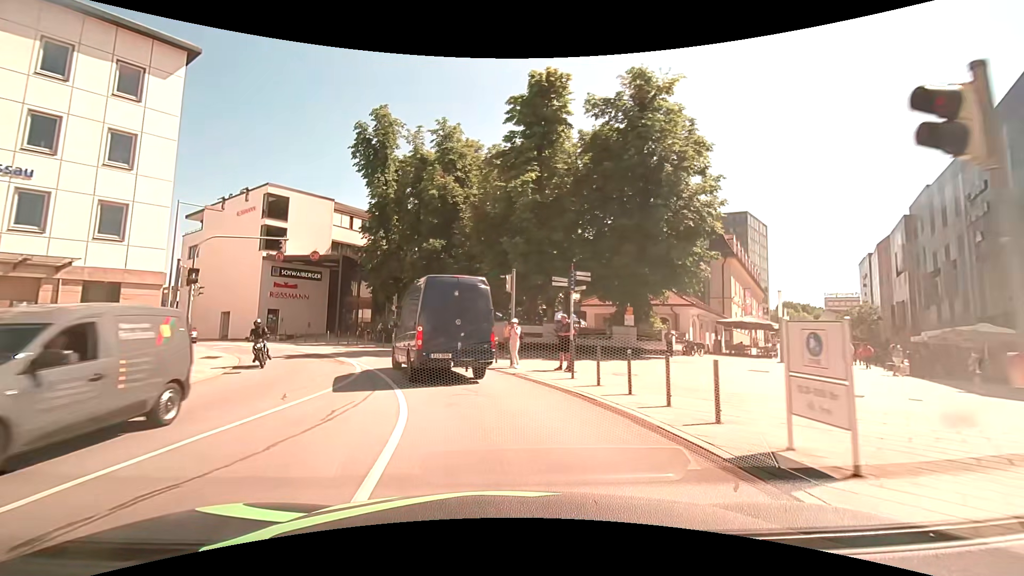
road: primary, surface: asphalt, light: Day
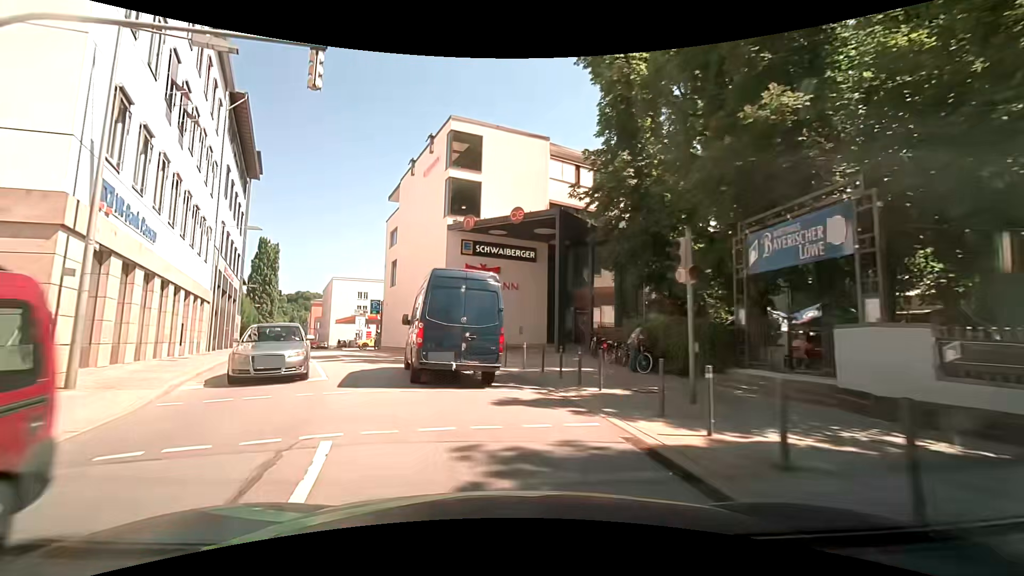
(-4.8, +22.2) m; -26°
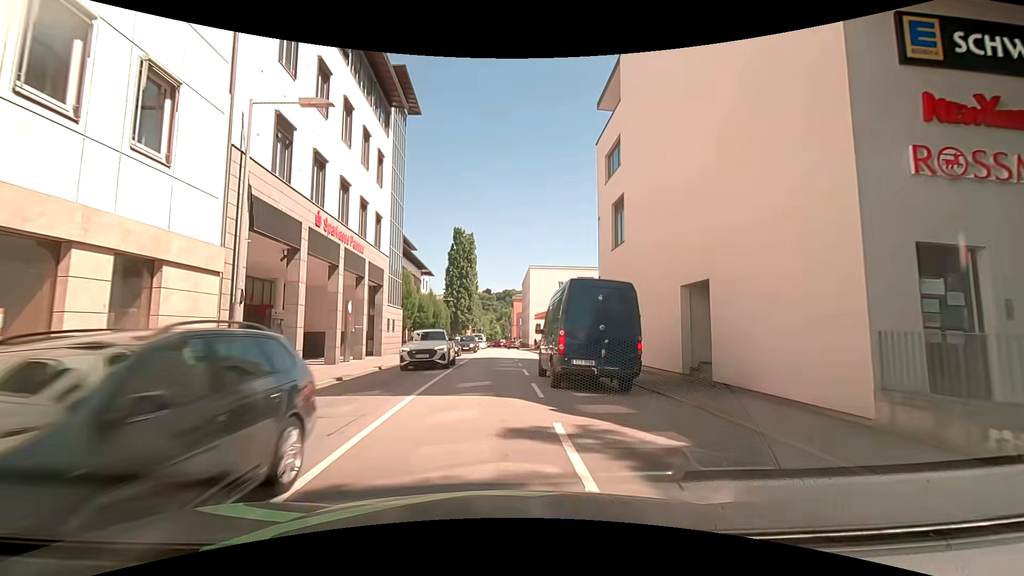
(-6.1, +21.3) m; -25°
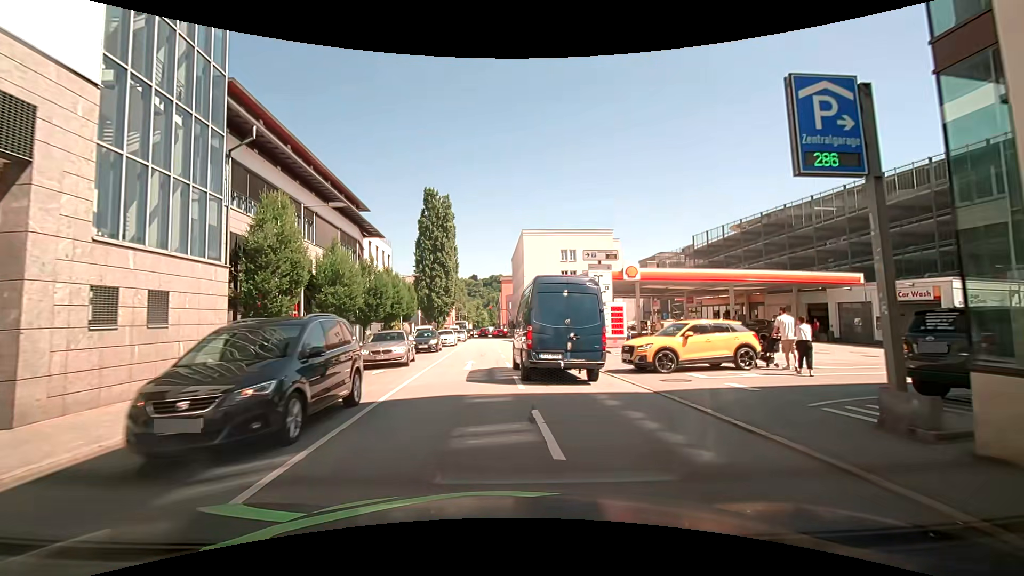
(+0.1, +23.0) m; +2°
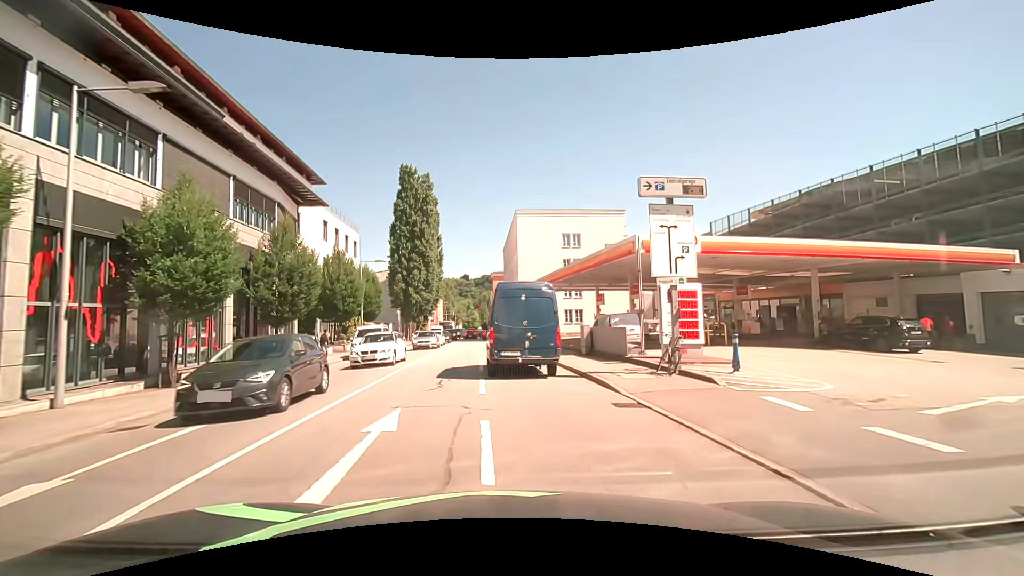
(+0.1, +12.9) m; +1°
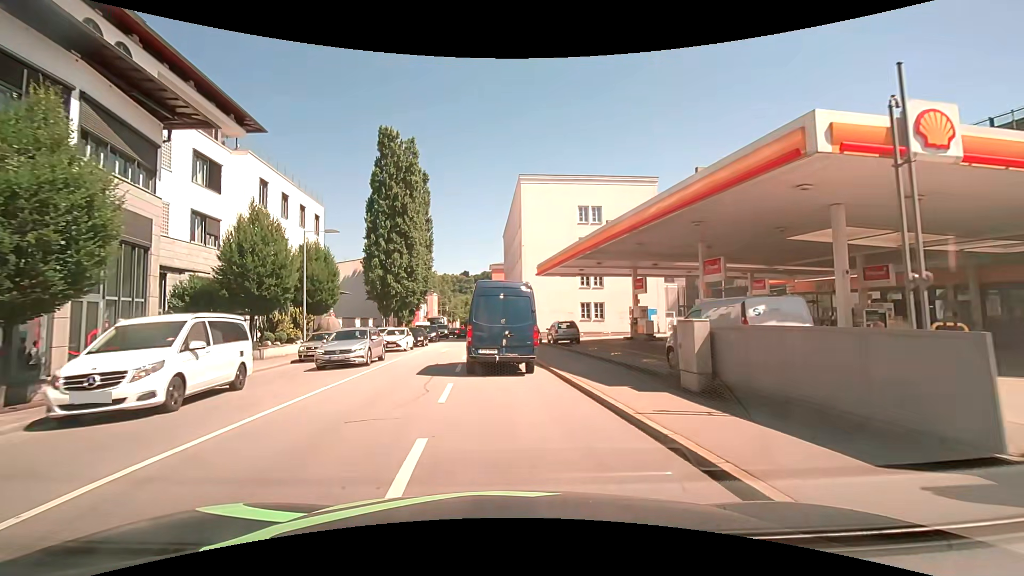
(+0.1, +13.3) m; +1°
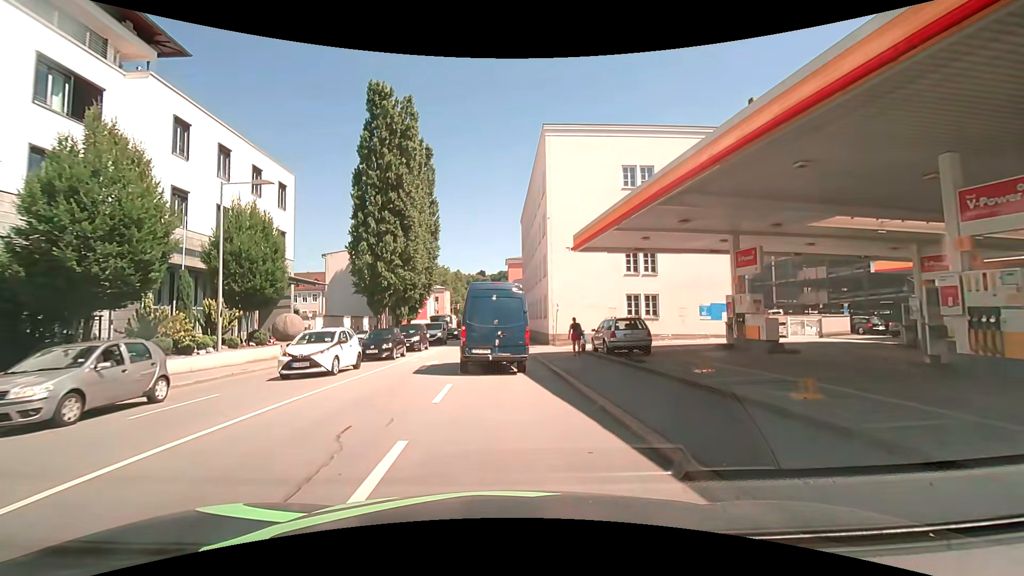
(-0.3, +12.0) m; -3°
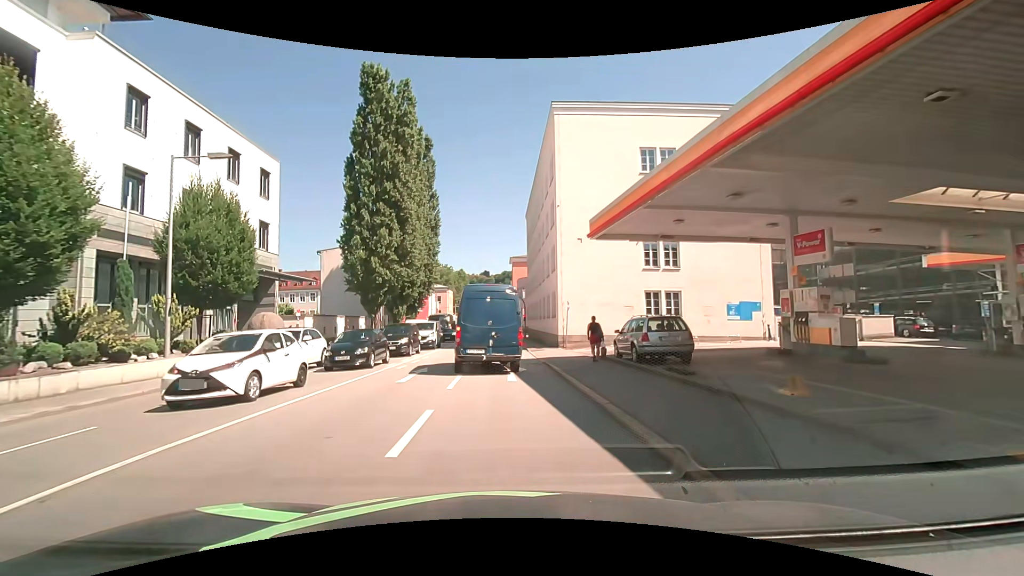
(0.0, +3.7) m; -1°
